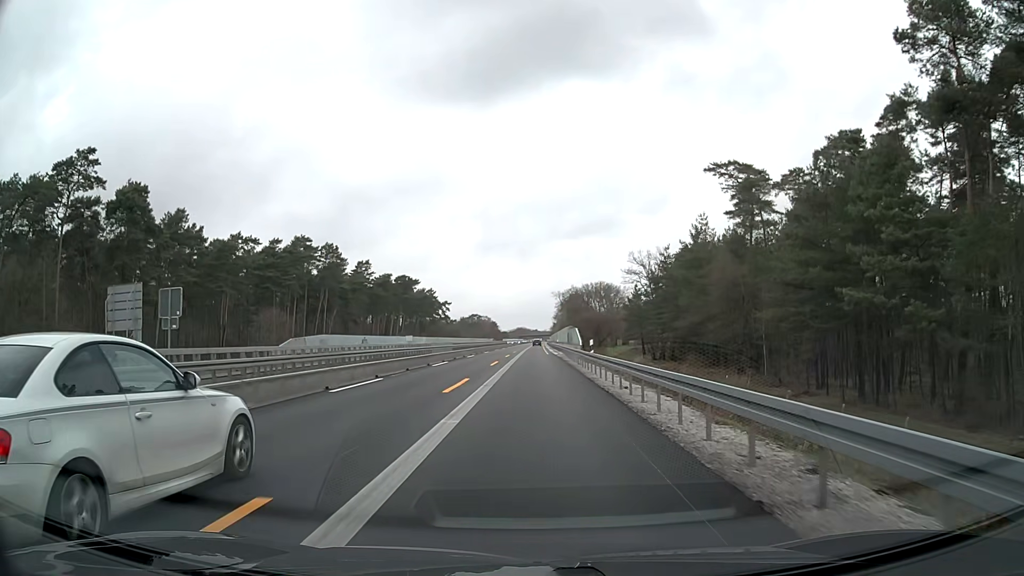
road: motorway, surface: asphalt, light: Day
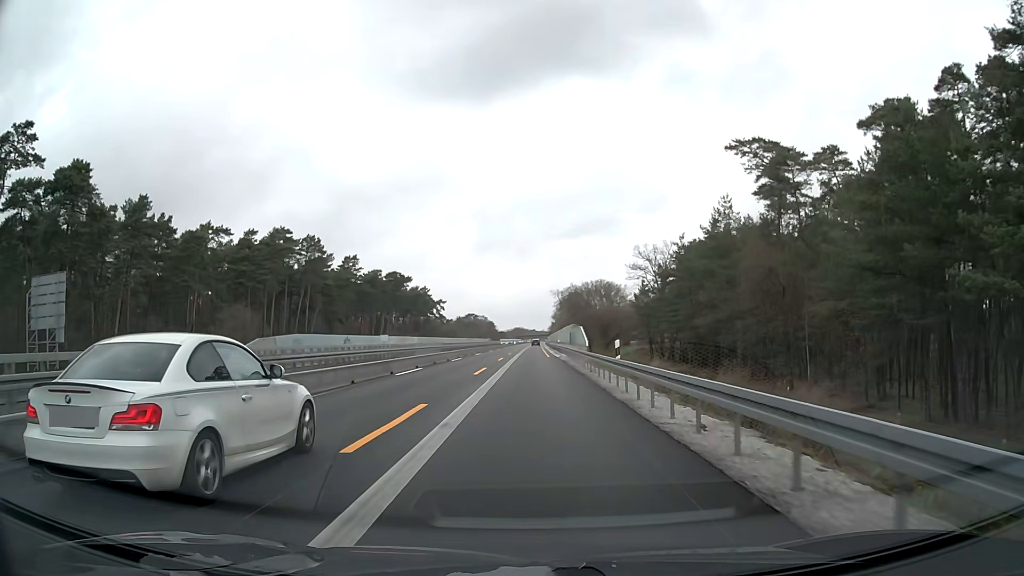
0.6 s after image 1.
(0.0, +9.3) m; 0°
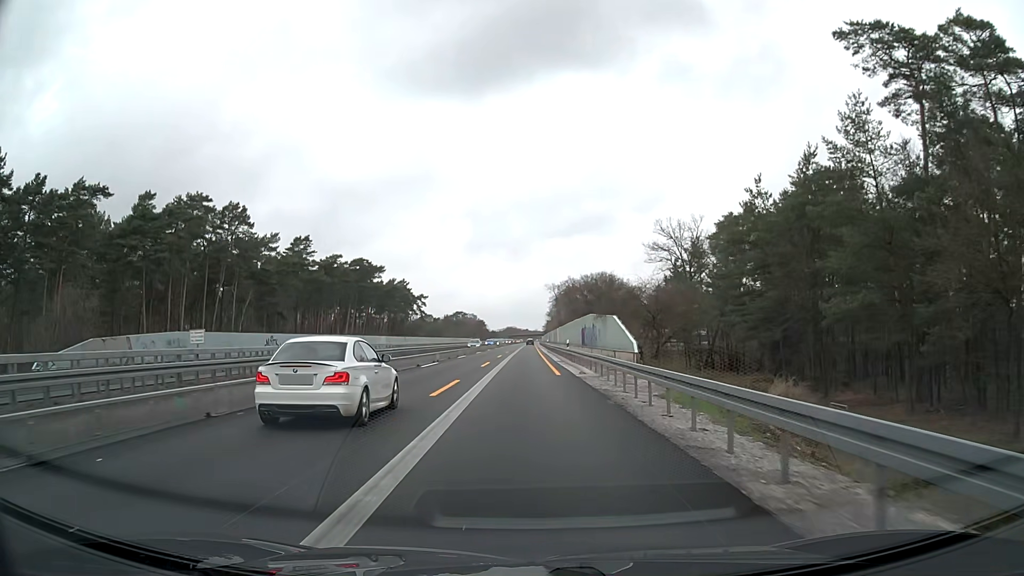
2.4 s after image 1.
(+0.3, +27.9) m; +1°
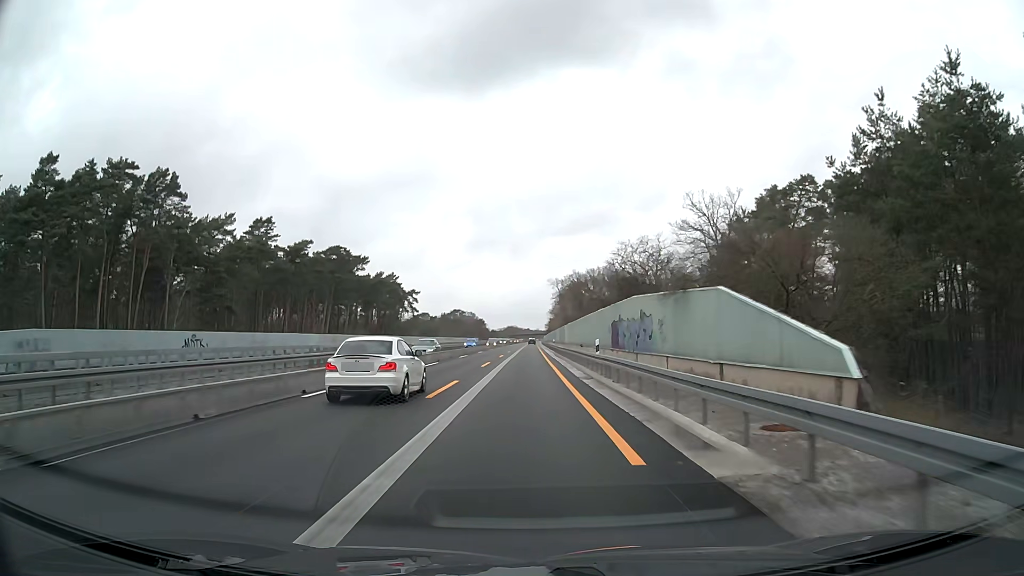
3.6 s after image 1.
(-0.1, +18.6) m; 0°
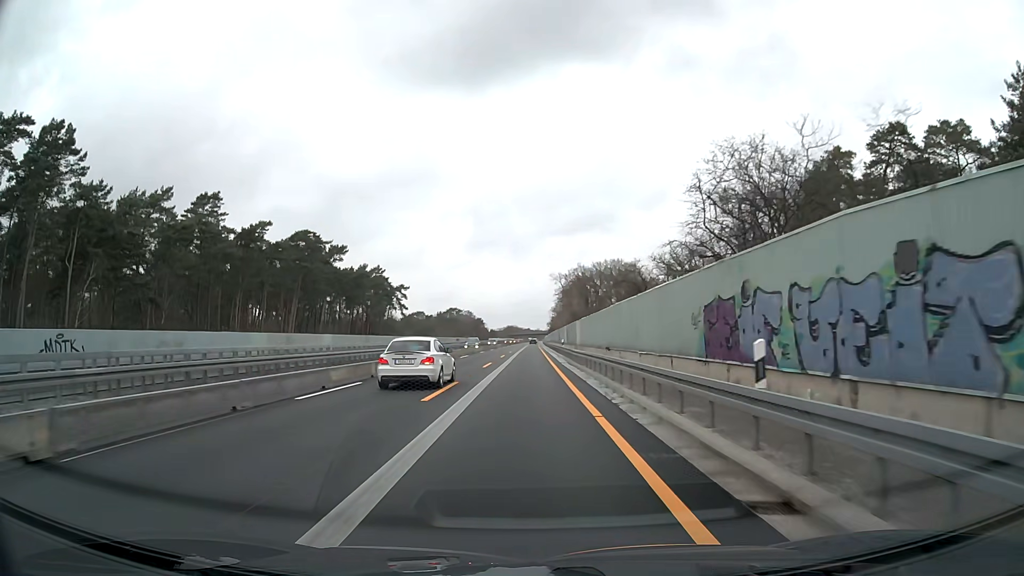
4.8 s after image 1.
(0.0, +18.6) m; 0°
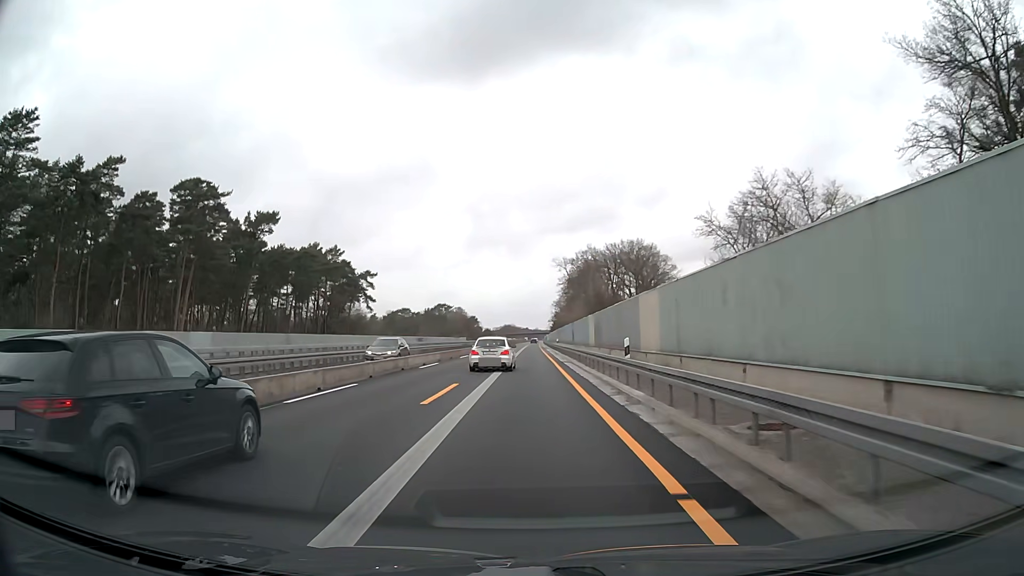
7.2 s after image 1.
(+0.1, +37.1) m; +1°
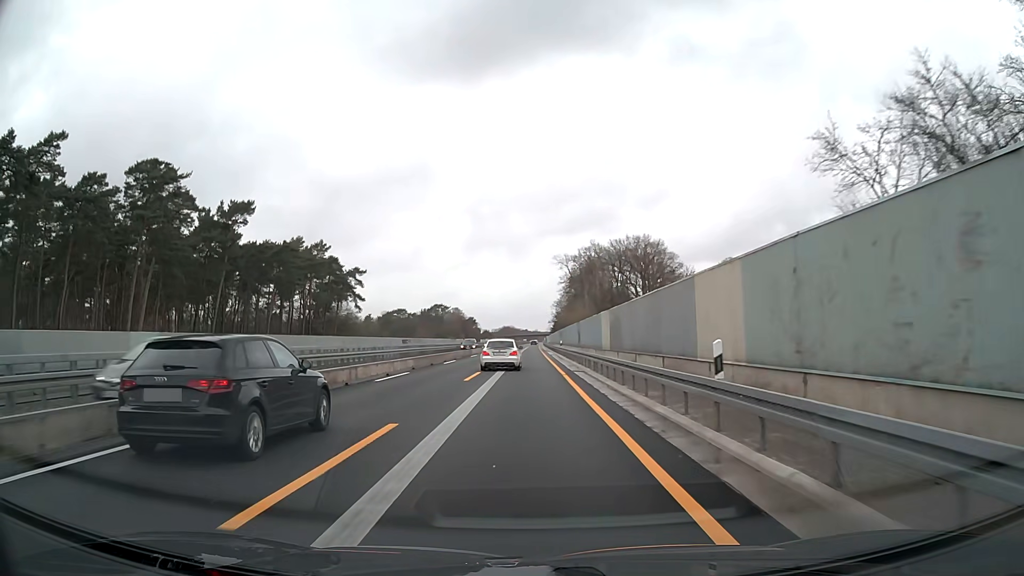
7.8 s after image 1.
(0.0, +9.3) m; 0°
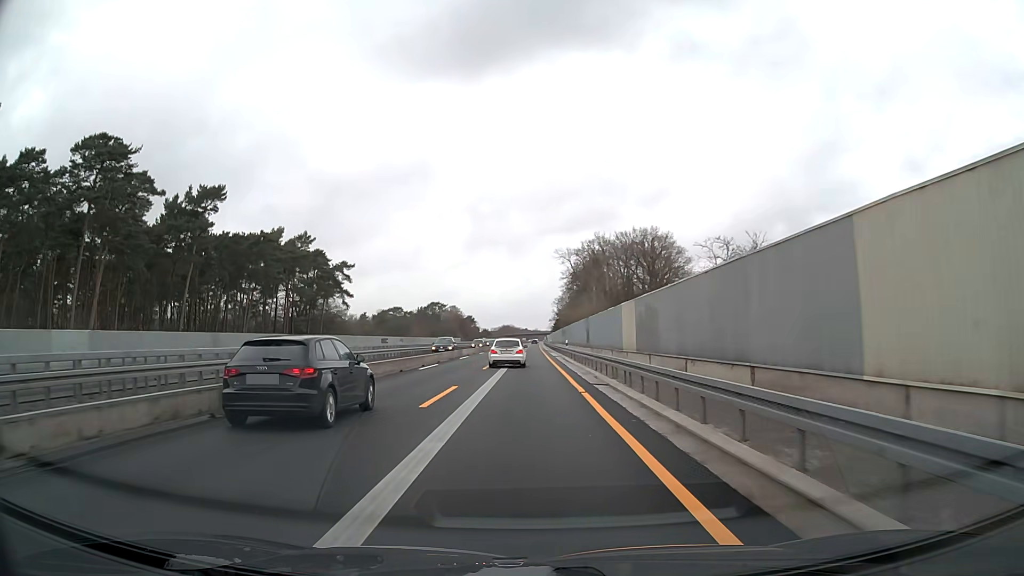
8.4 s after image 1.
(0.0, +9.3) m; 0°
(0, +10) (0, +20) (0, +30) (0, +40) (0, +50) (0, +60) (0, +70) (0, +80) (0, +90) (0, +100) m
